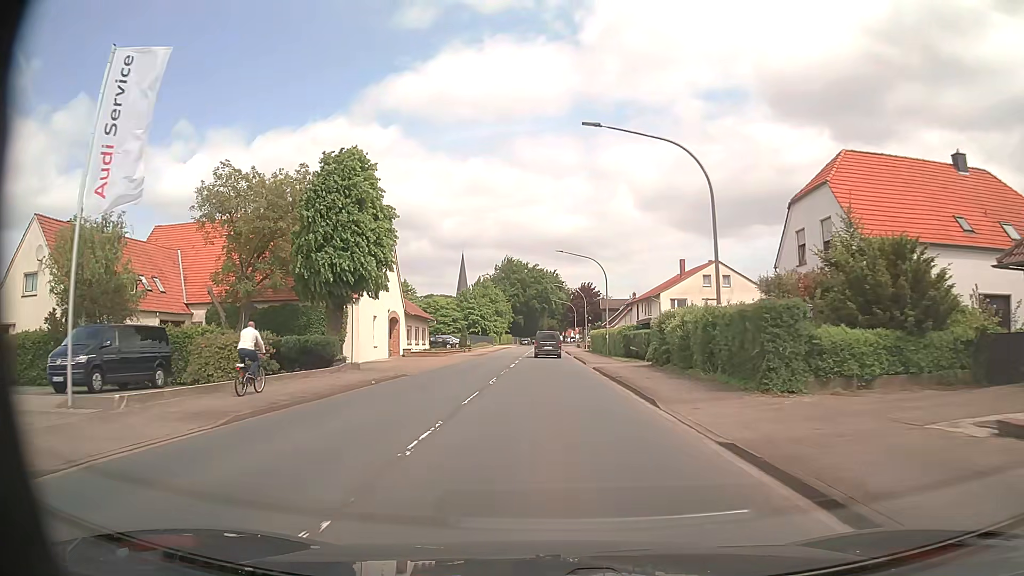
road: primary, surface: asphalt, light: Day
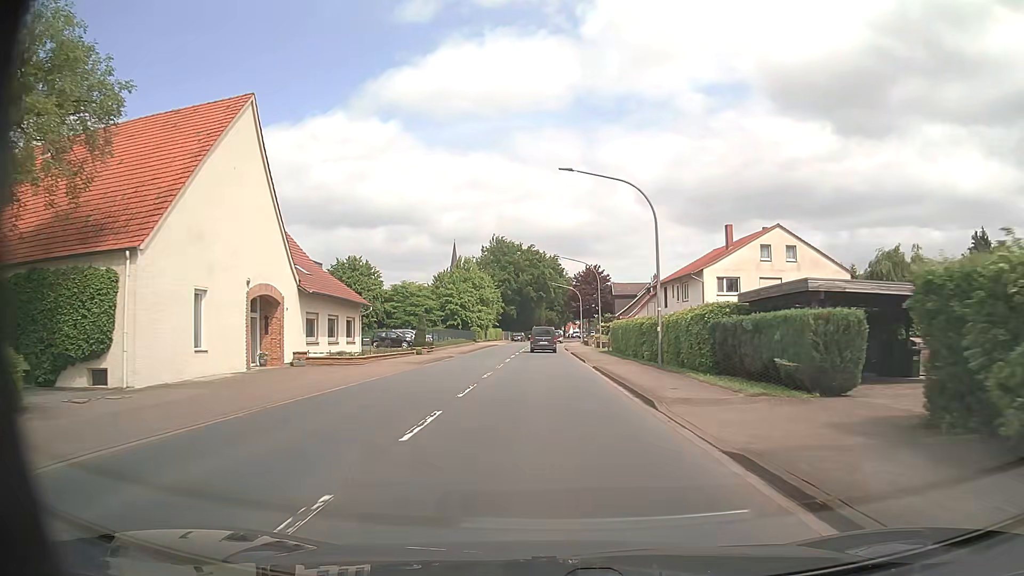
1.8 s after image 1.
(0.0, +23.7) m; 0°
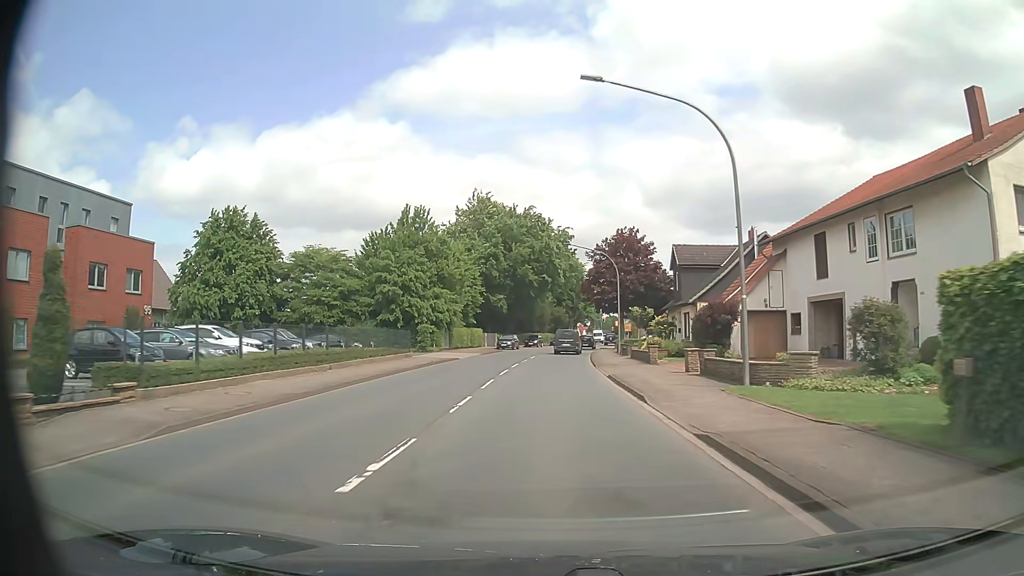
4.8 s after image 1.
(-0.3, +39.6) m; 0°
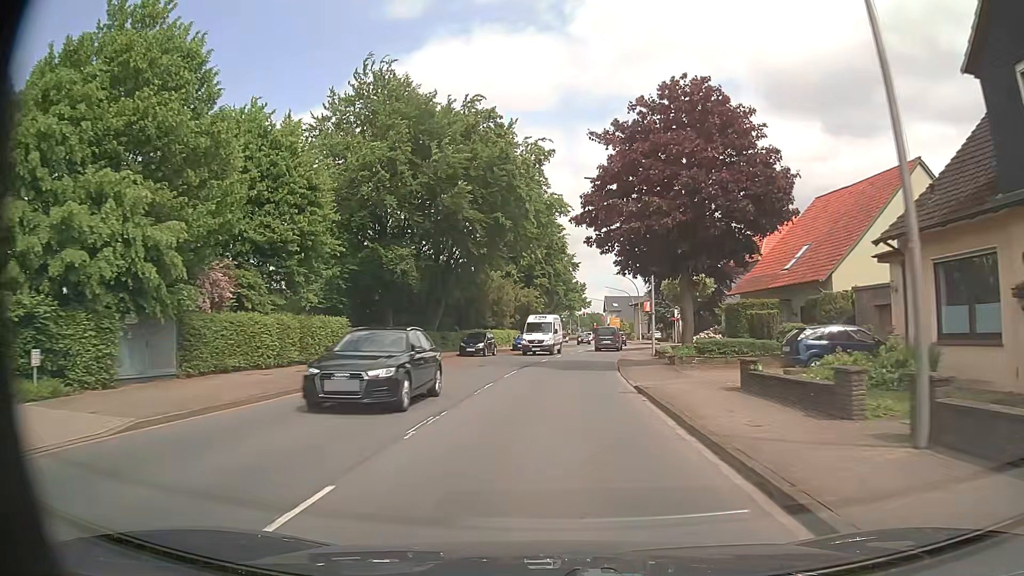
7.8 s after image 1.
(+0.7, +39.7) m; +2°
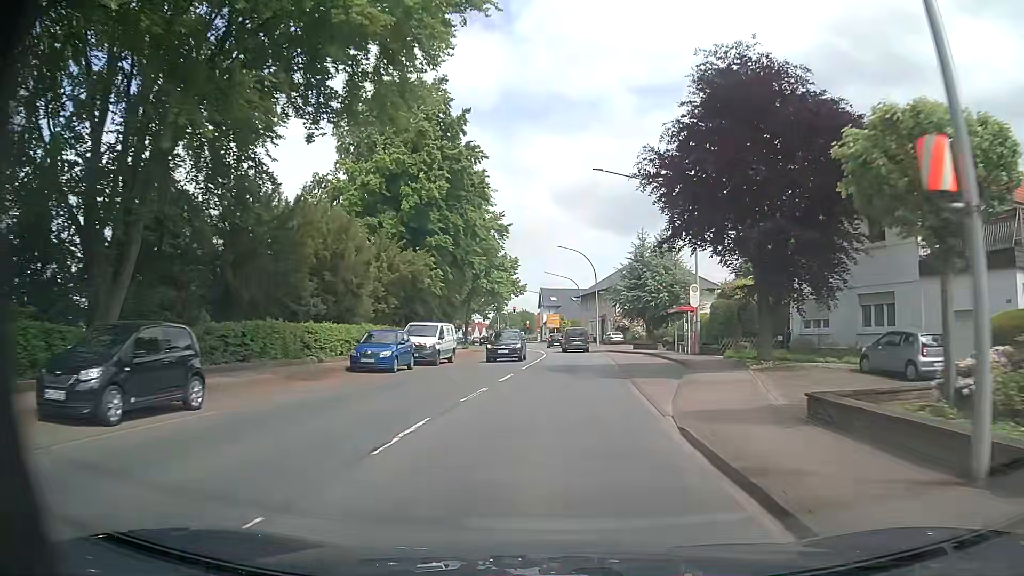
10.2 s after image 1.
(+1.5, +31.6) m; +6°
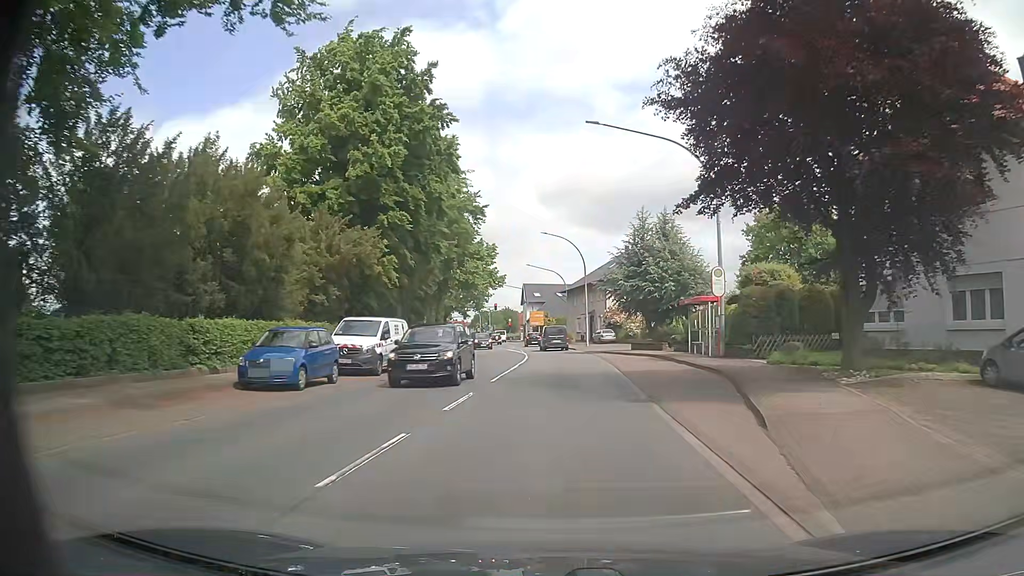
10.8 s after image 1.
(+0.1, +7.9) m; +2°
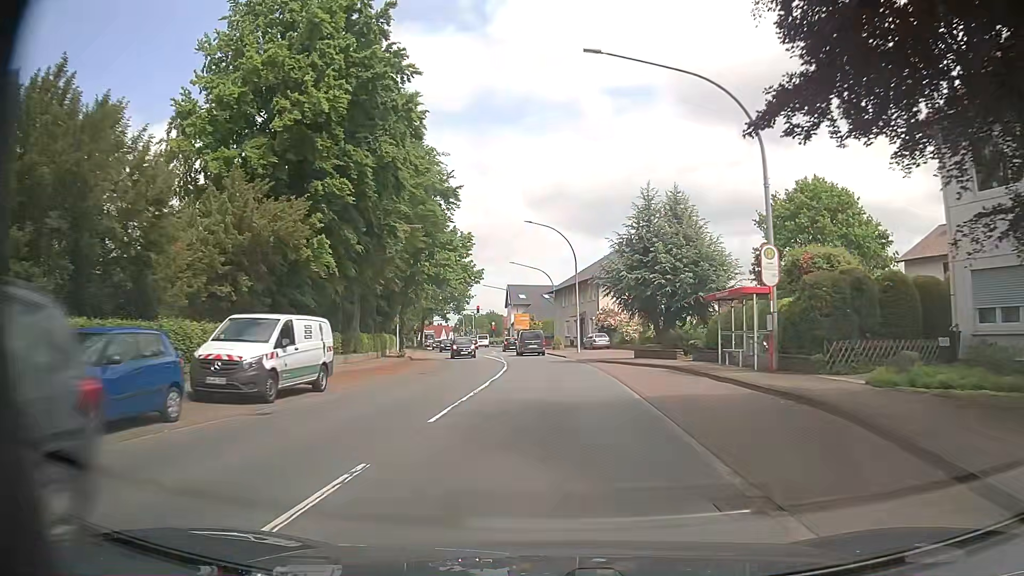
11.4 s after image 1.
(0.0, +7.9) m; +1°
